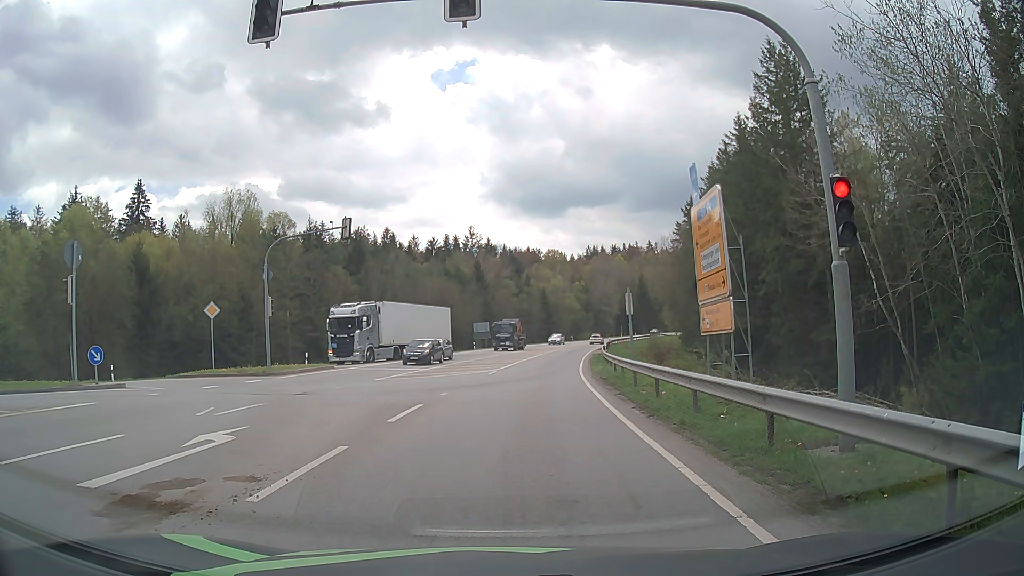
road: secondary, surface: asphalt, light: Day
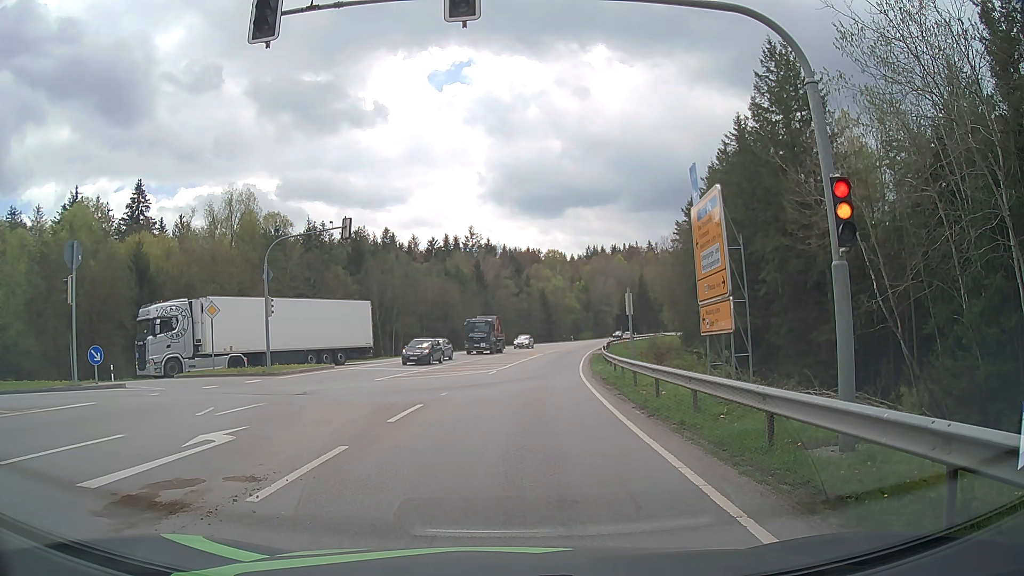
(0.0, 0.0) m; 0°
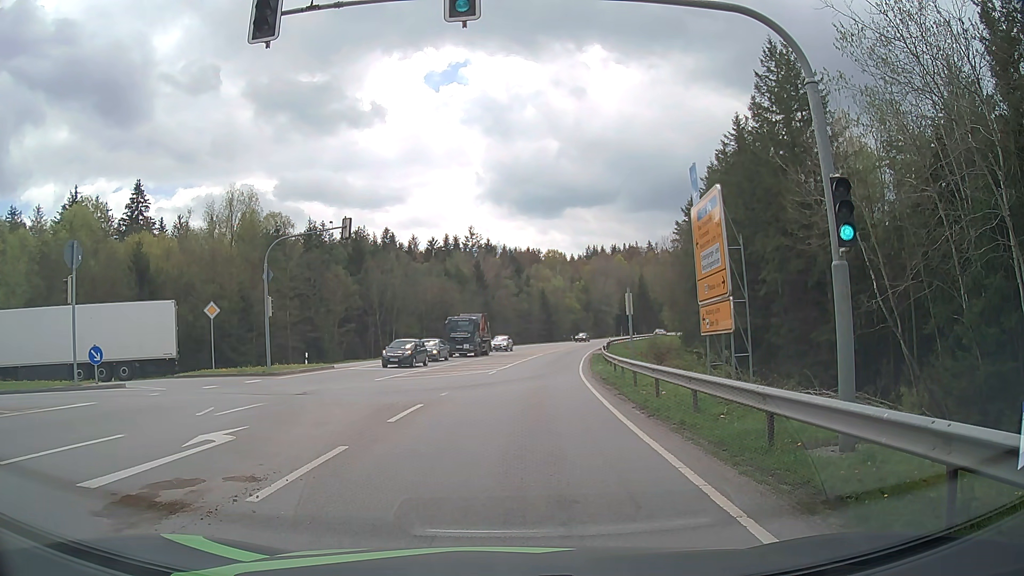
(0.0, 0.0) m; 0°
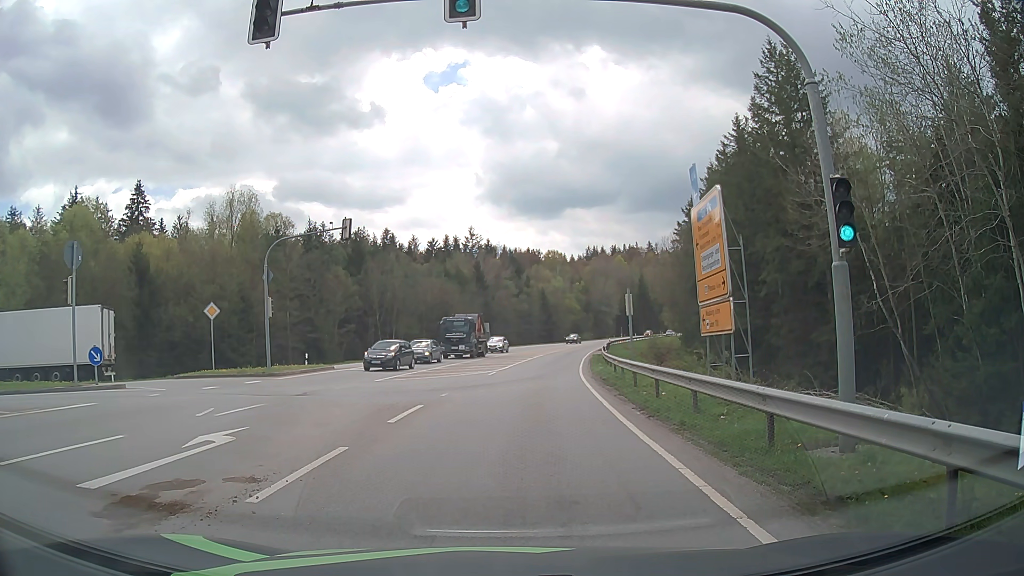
(0.0, 0.0) m; 0°
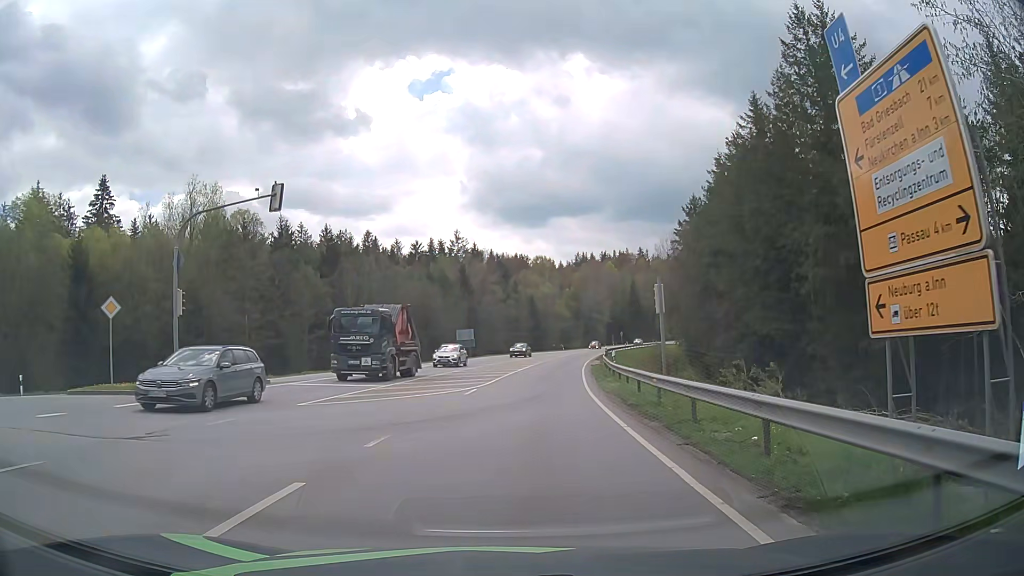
(0.0, +8.4) m; 0°
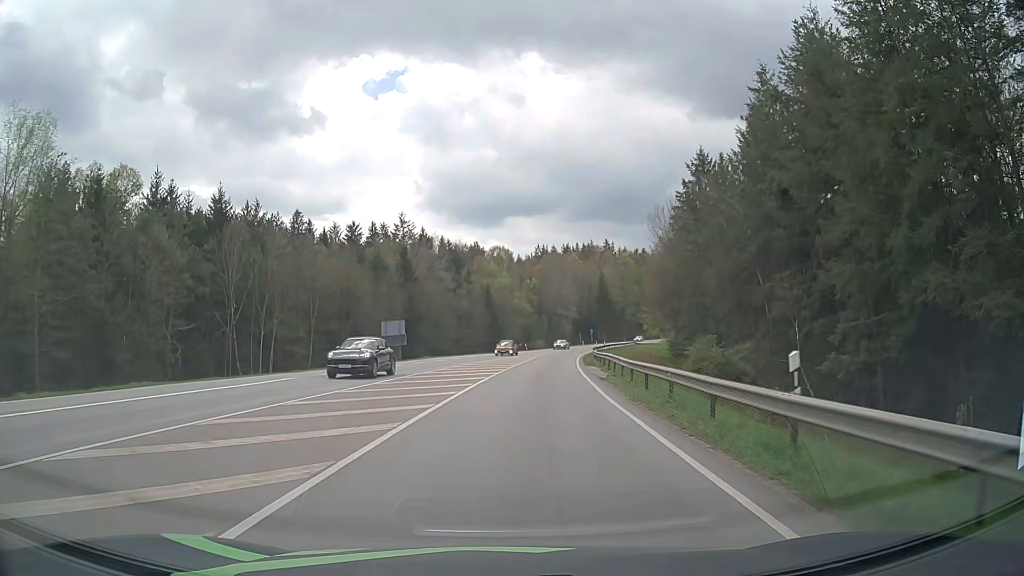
(+1.0, +25.4) m; +4°
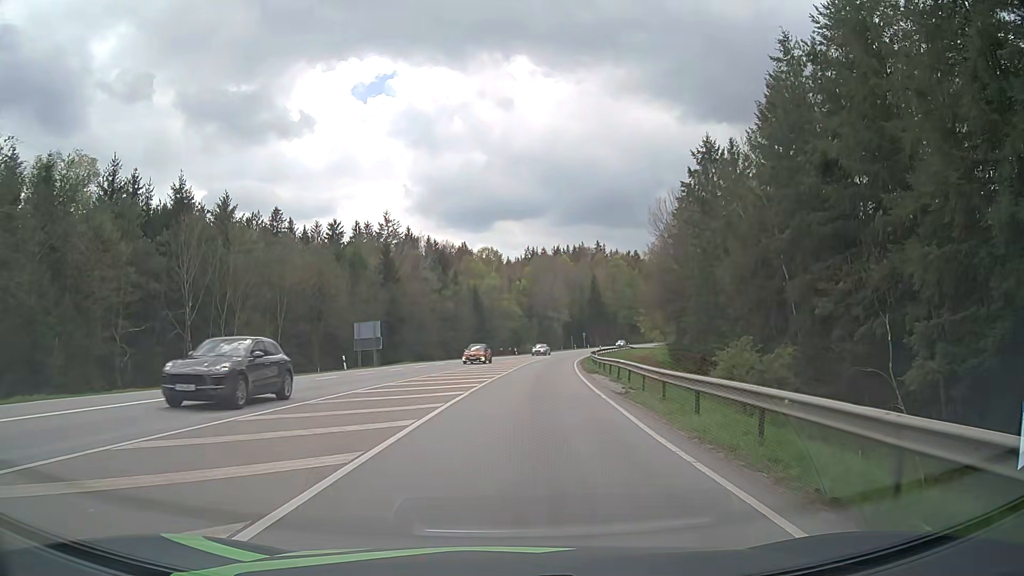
(+0.1, +6.8) m; +1°
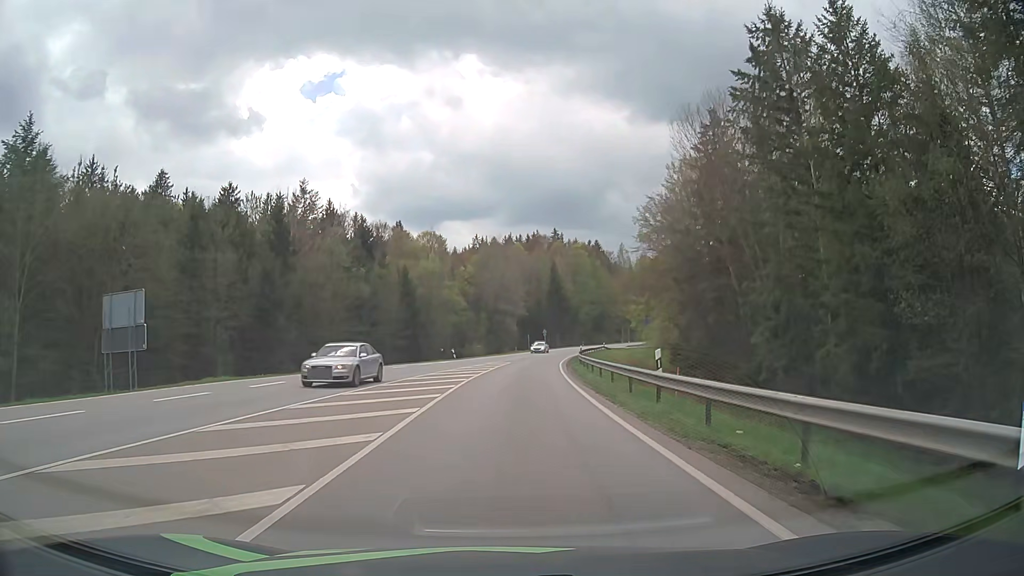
(+1.2, +30.8) m; +4°
(0, +10) (0, +20) (+1, +30) (+1, +40) (+2, +50) (+3, +60) (+4, +70) (+6, +80) (+8, +90) (+10, +99) m
